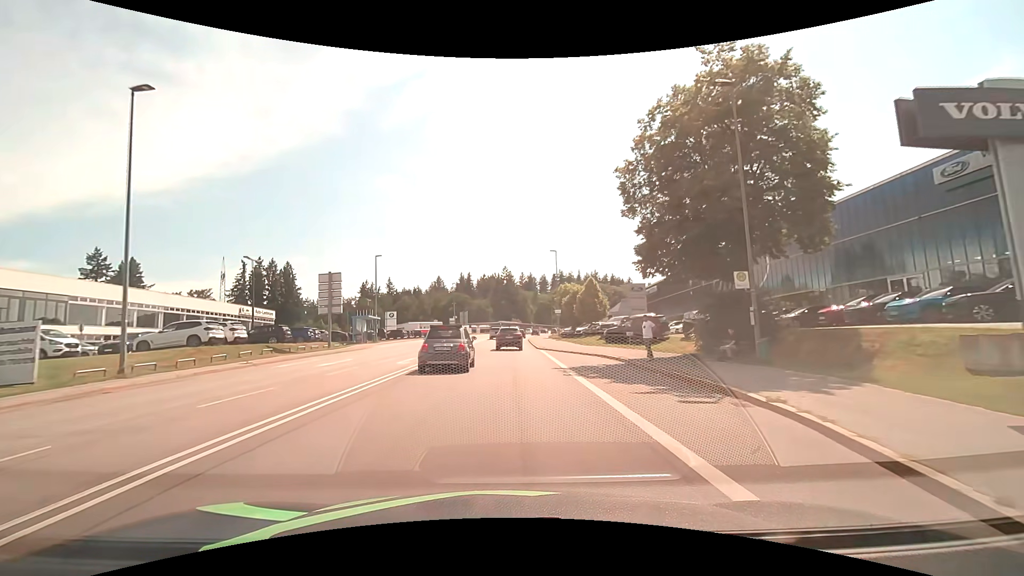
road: secondary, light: Day
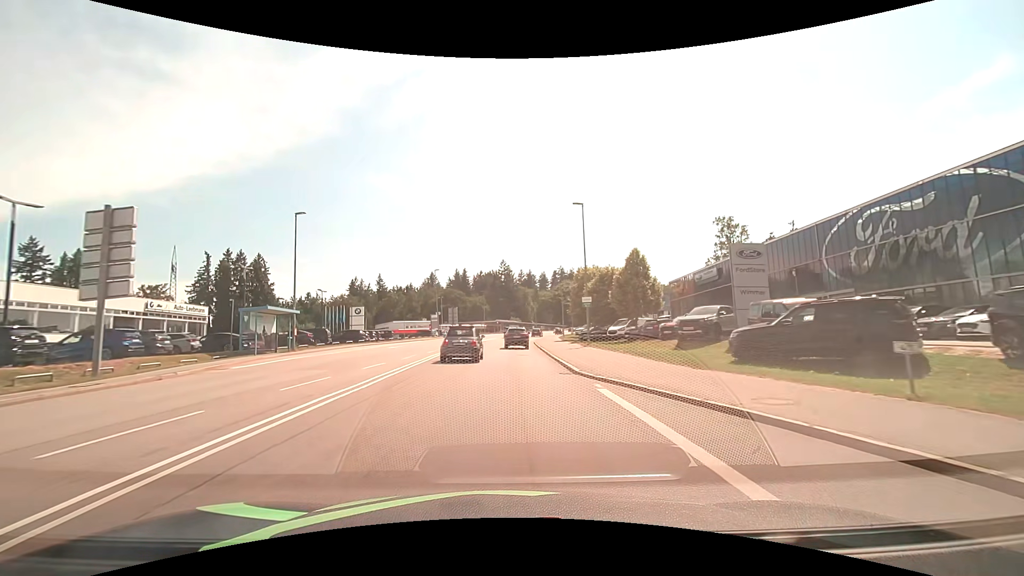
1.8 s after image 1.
(0.0, +21.8) m; 0°
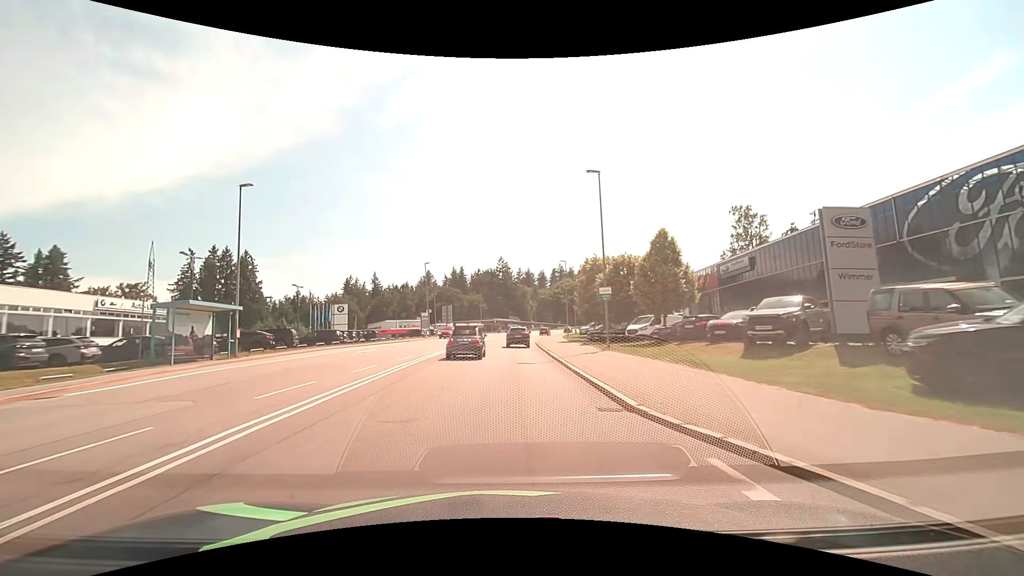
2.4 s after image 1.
(0.0, +7.4) m; 0°
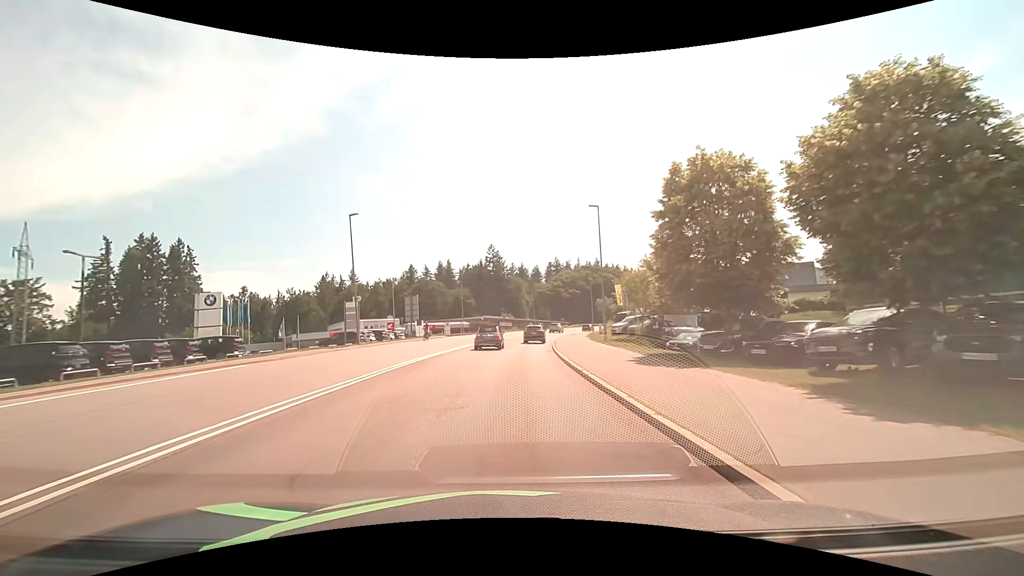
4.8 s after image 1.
(+0.4, +29.9) m; +1°
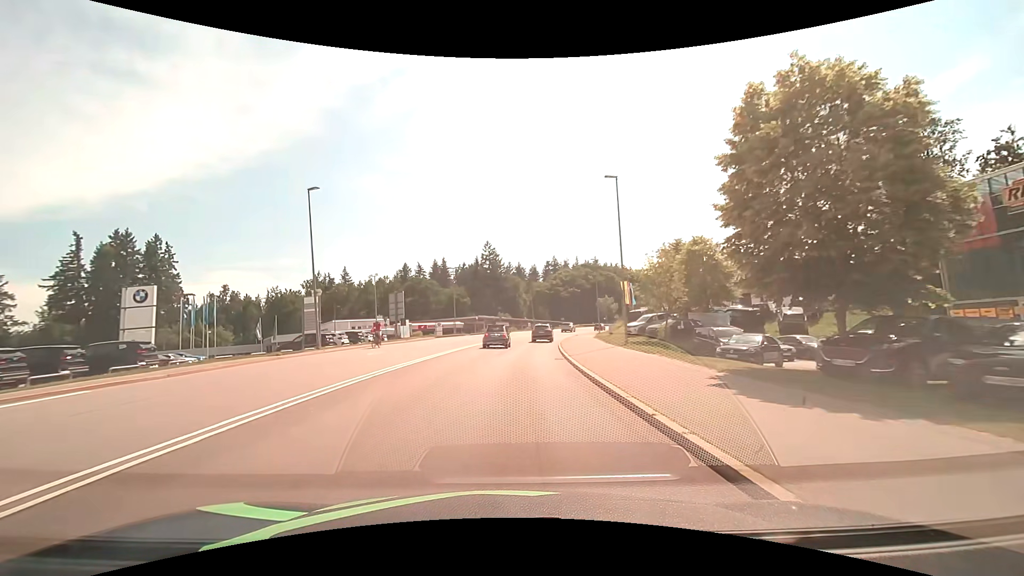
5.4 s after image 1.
(0.0, +7.5) m; 0°
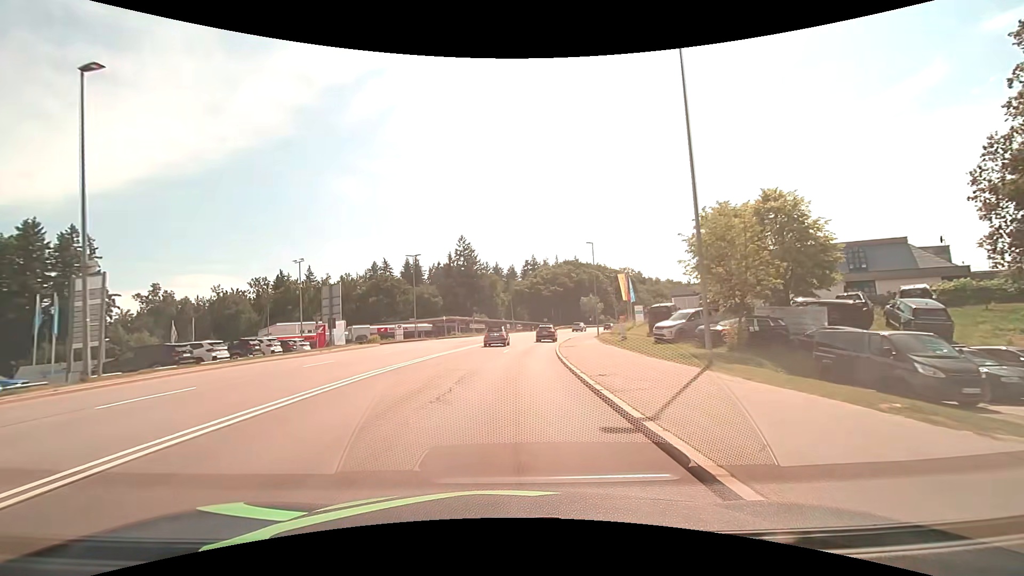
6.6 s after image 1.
(+0.4, +15.1) m; +3°
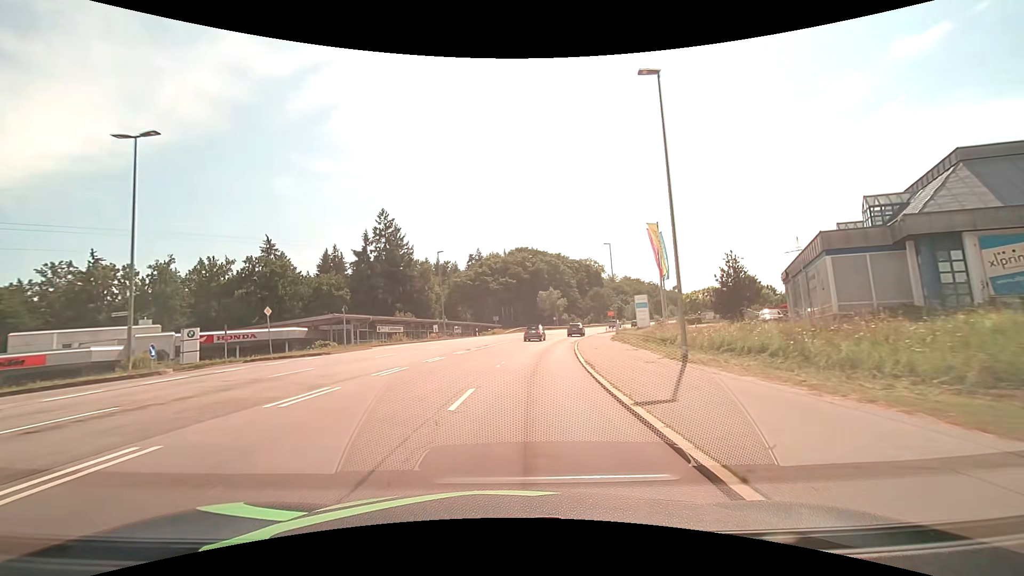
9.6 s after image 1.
(+1.9, +37.9) m; +6°
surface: asphalt
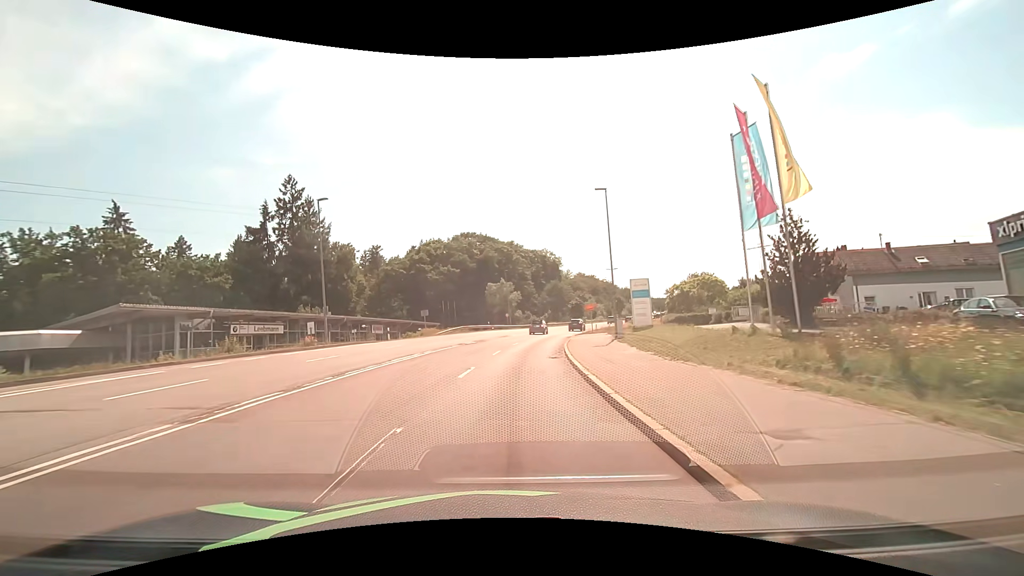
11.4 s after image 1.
(+1.3, +22.8) m; +6°
(0, +10) (+1, +20) (+2, +30) (+3, +40) (+5, +50) (+7, +59) (+10, +69) (+13, +79) (+16, +88) (+19, +97) m
